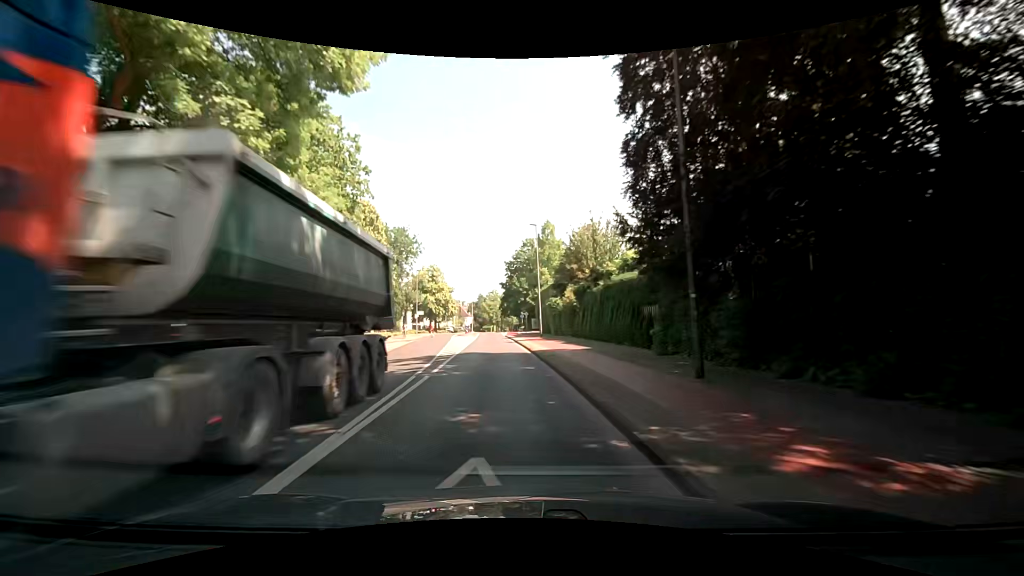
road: tertiary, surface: asphalt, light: Day
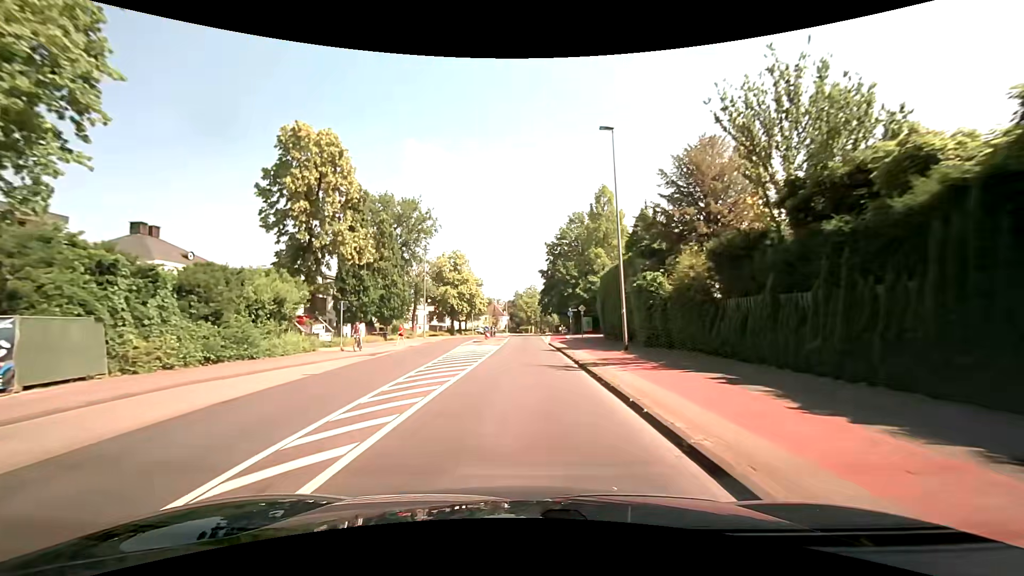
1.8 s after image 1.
(-1.1, +22.8) m; -4°
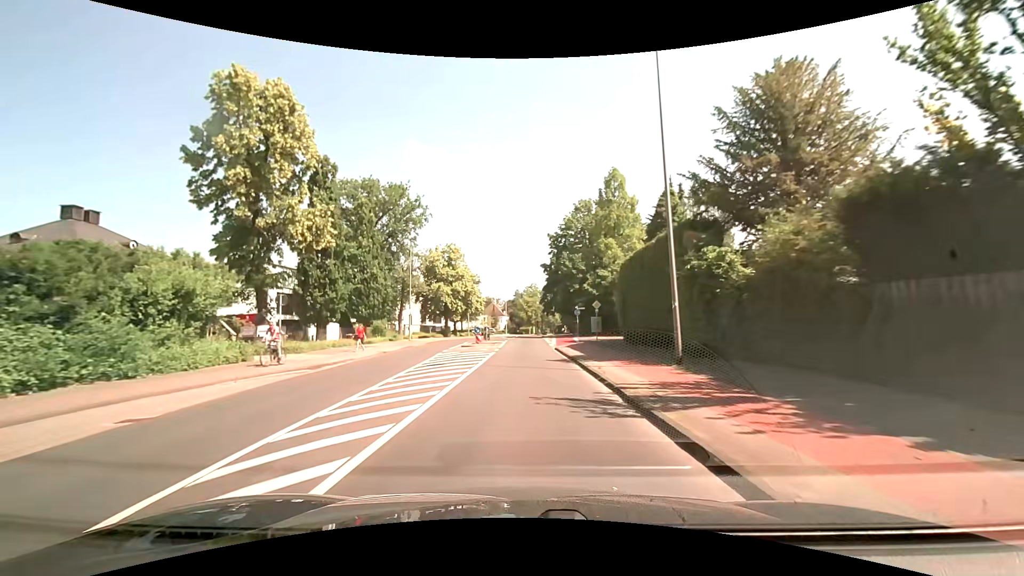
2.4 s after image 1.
(-0.1, +7.6) m; -1°
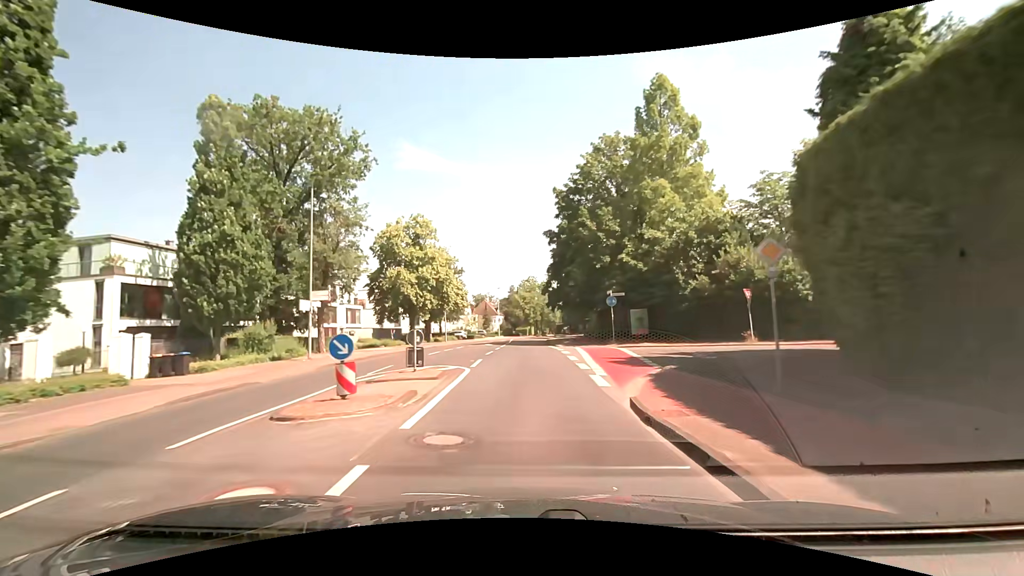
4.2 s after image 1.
(+0.1, +22.7) m; +1°
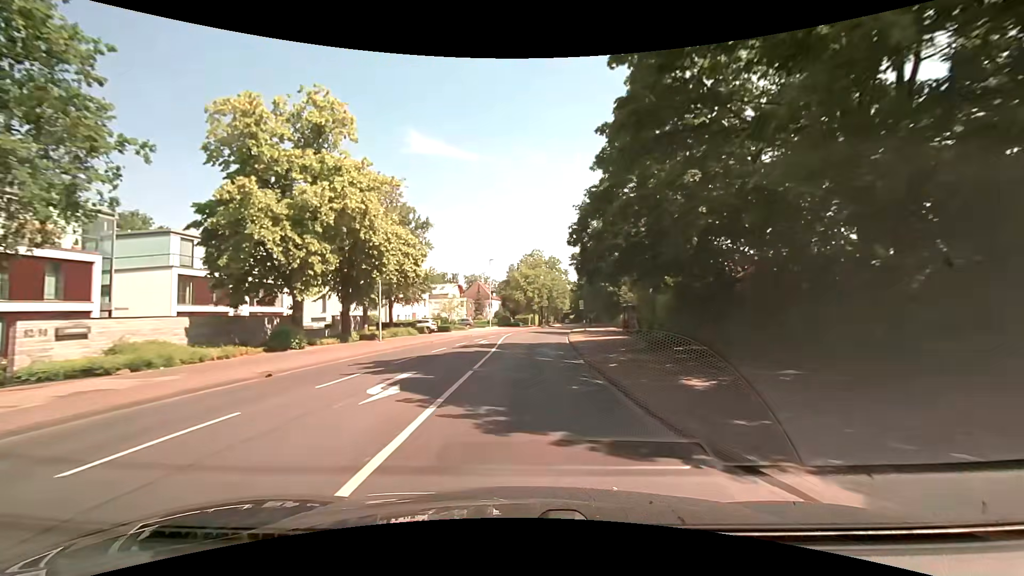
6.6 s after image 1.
(-0.3, +30.0) m; 0°
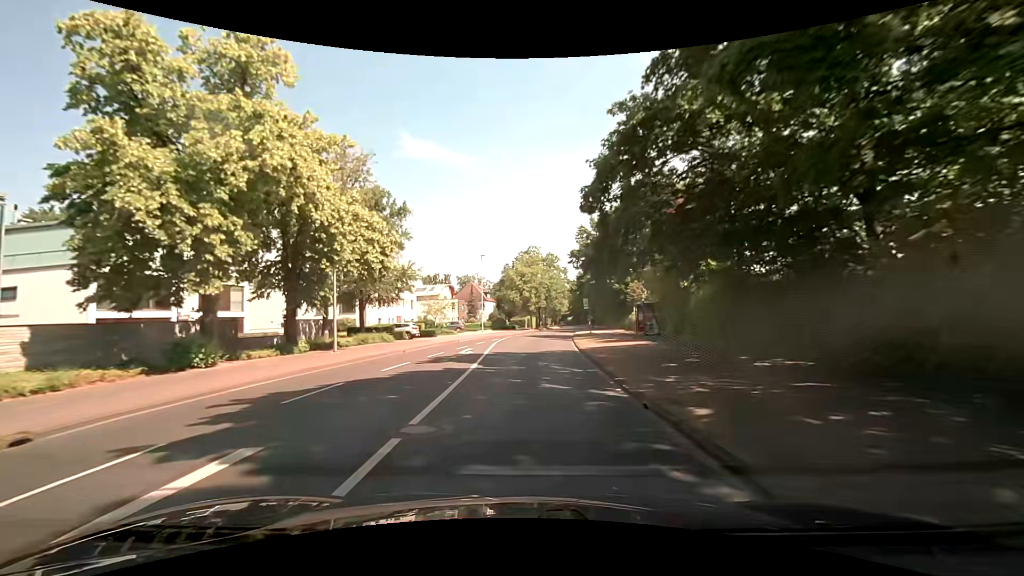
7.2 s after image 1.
(-0.1, +7.6) m; -1°
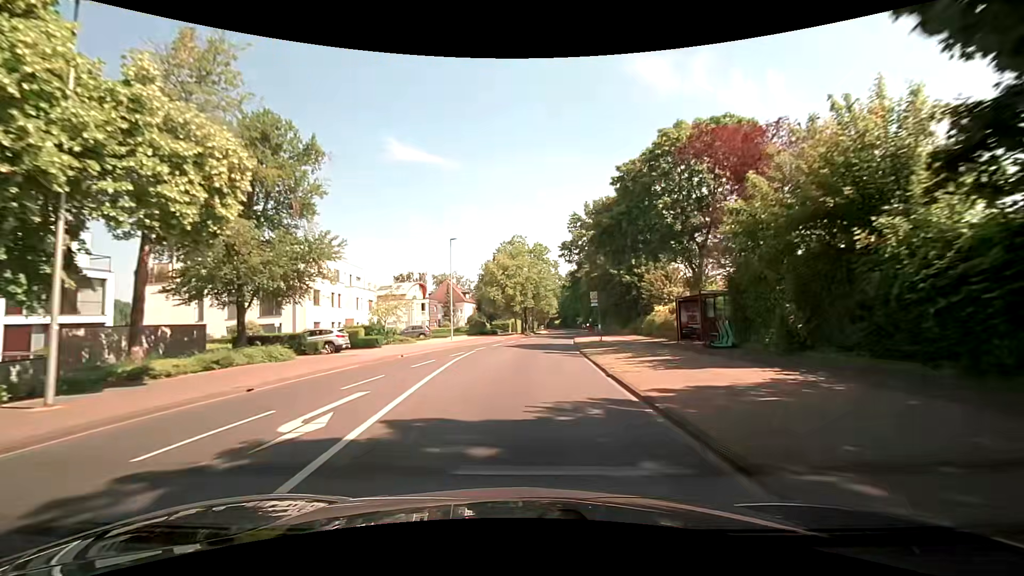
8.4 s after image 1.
(+0.3, +15.3) m; +2°
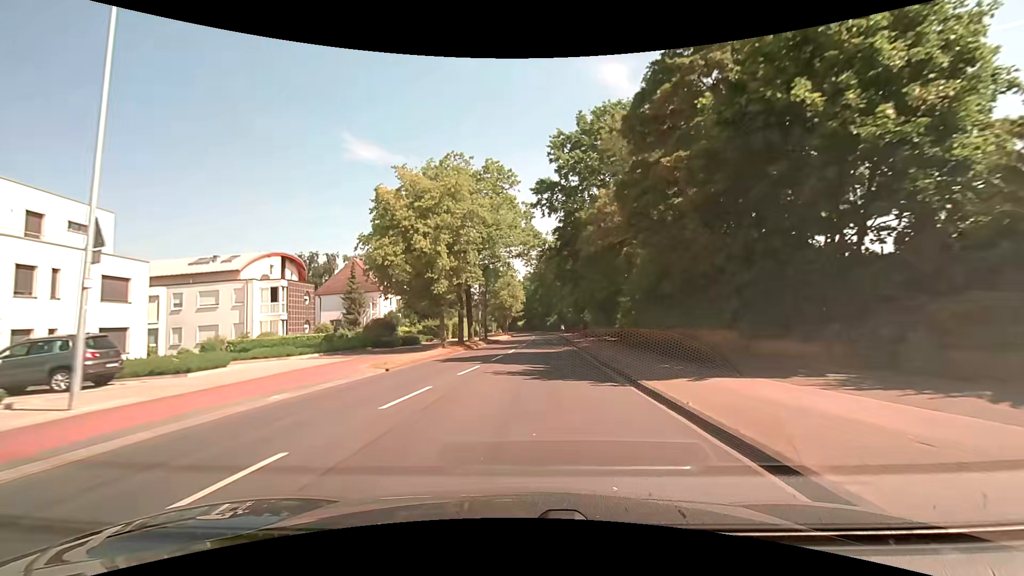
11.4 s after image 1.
(+1.4, +38.5) m; +5°
(0, +10) (0, +20) (+1, +30) (+1, +40) (+2, +50) (+2, +60) (+2, +70) (+2, +80) (+2, +90) (+2, +100) m
